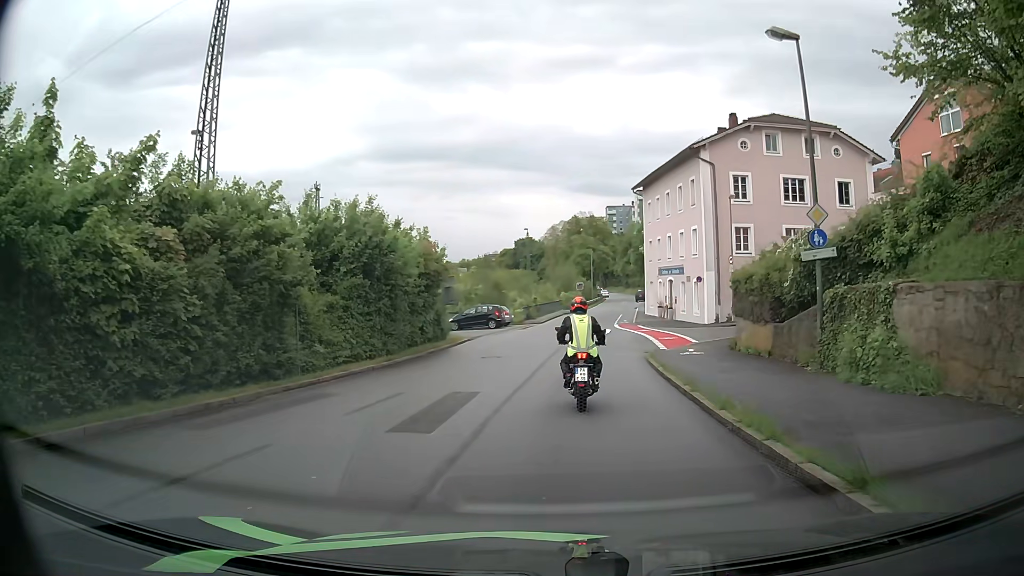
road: residential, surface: asphalt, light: Day
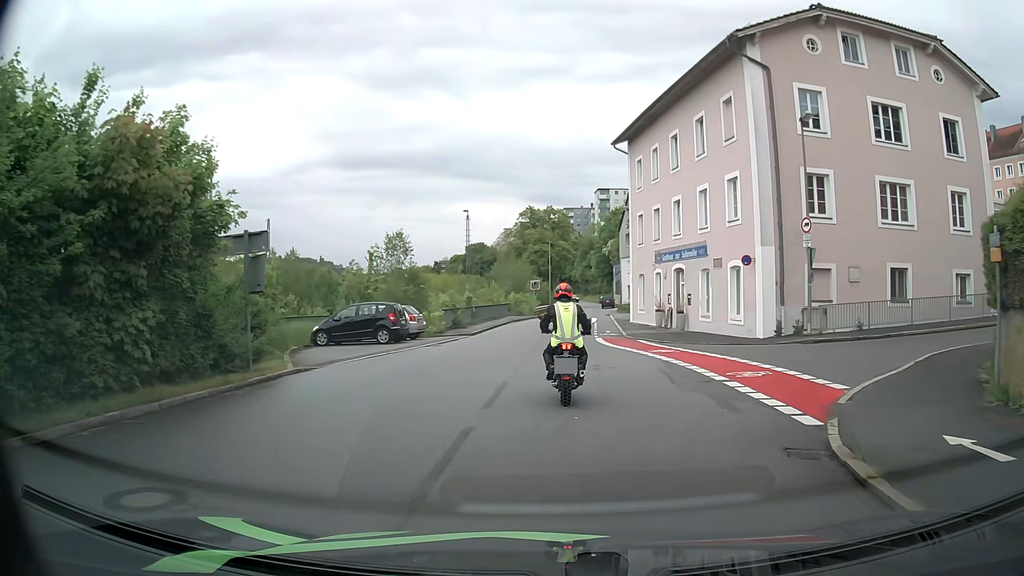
(+0.6, +19.4) m; +4°
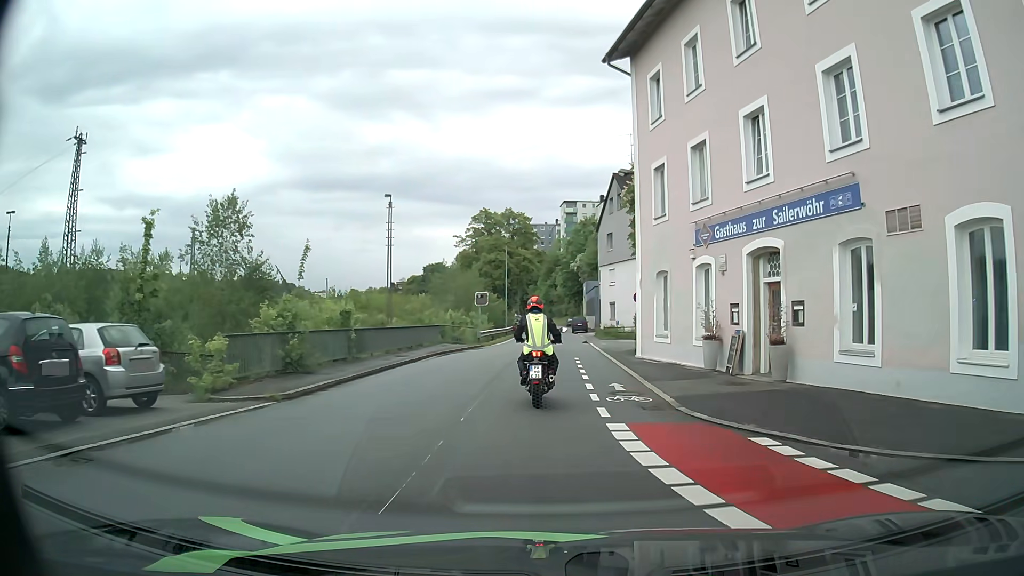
(+0.4, +18.3) m; +2°
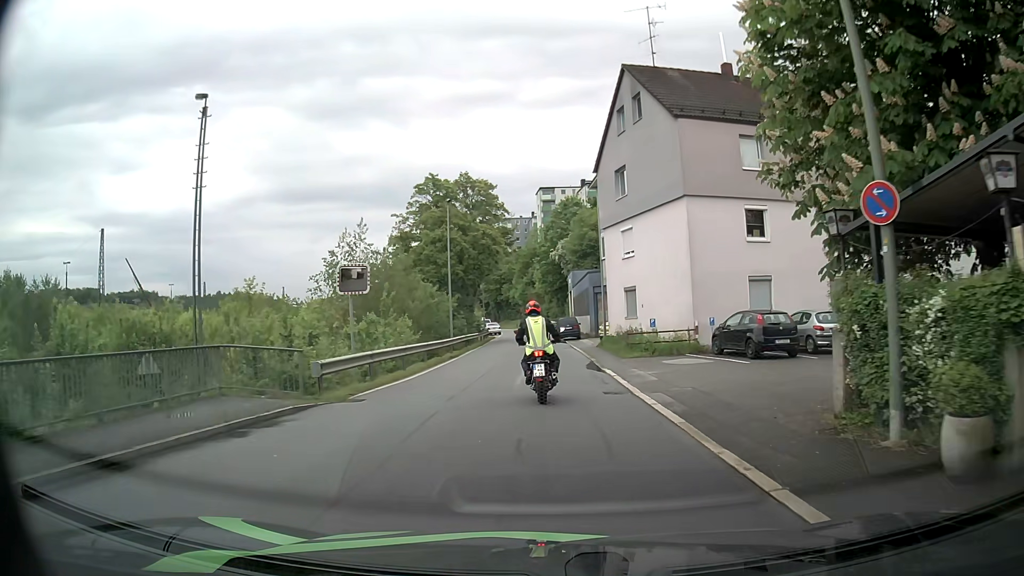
(+0.6, +23.5) m; +3°
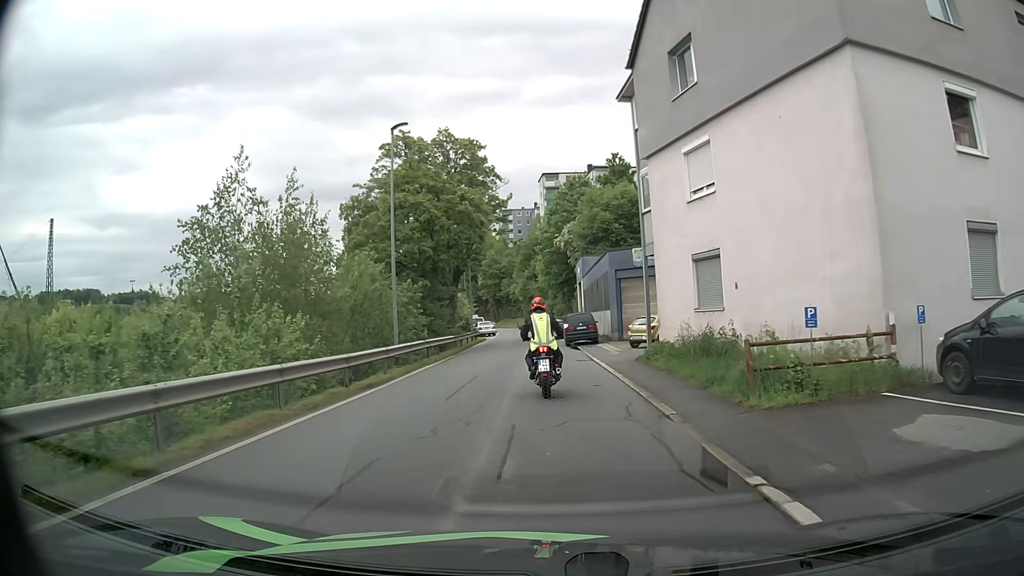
(-0.1, +14.4) m; -1°
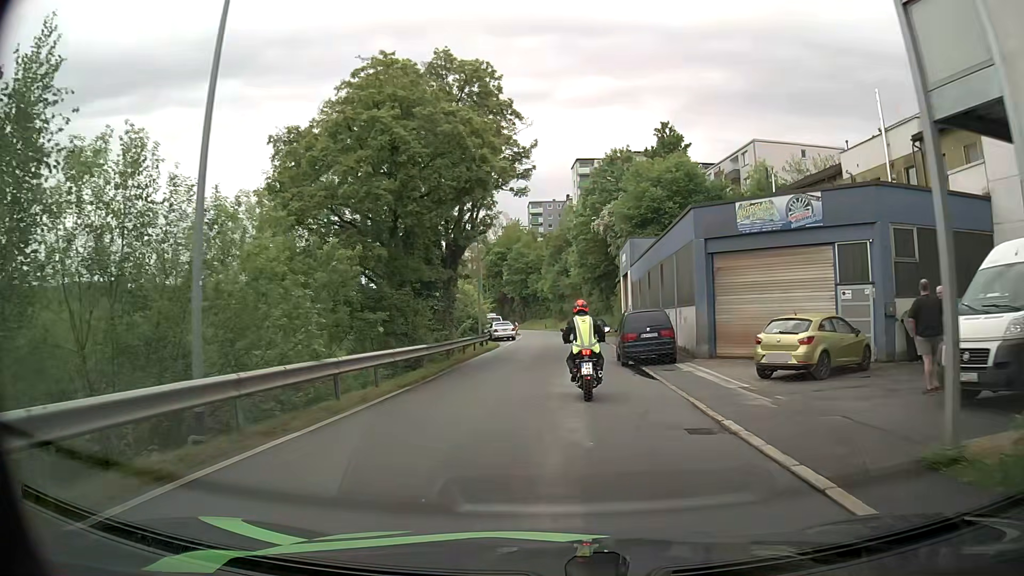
(-0.3, +15.1) m; -3°
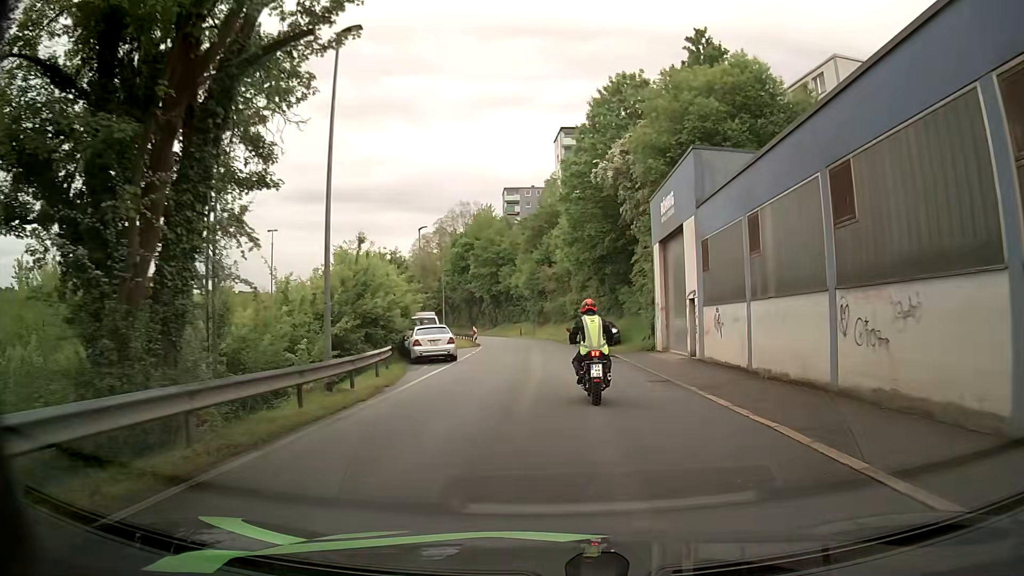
(+0.6, +25.4) m; +3°
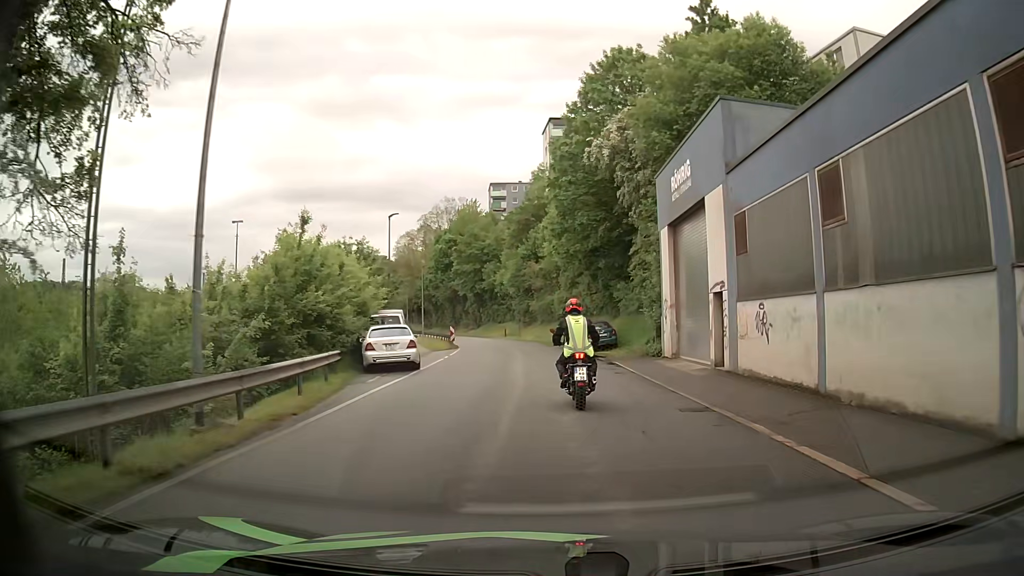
(0.0, +5.2) m; +1°
(0, +10) (0, +20) (-1, +30) (-1, +40) (-2, +50) (-4, +60) (-6, +70) (-9, +79) (-11, +89) (-14, +98) m
